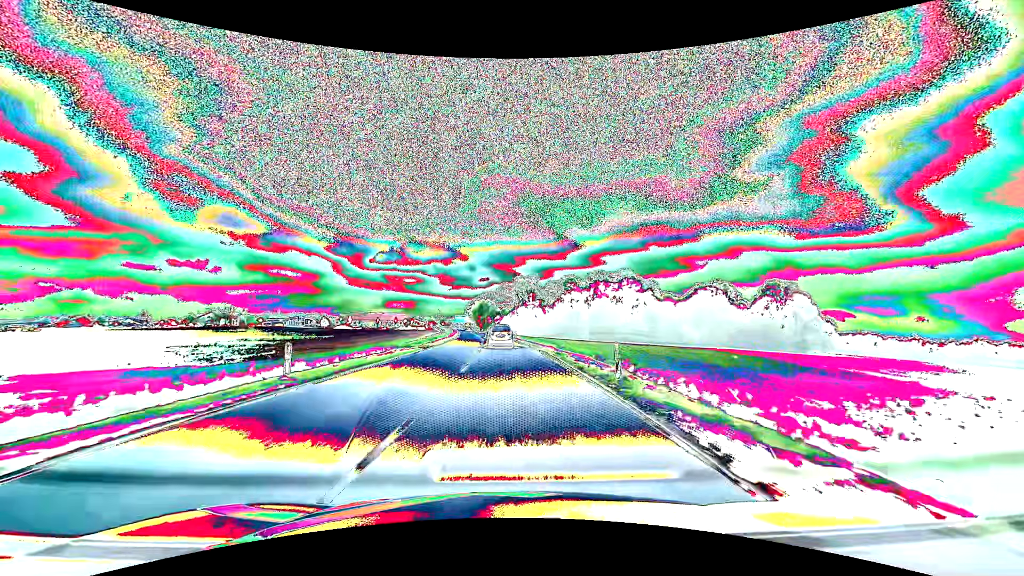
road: primary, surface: asphalt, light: Day
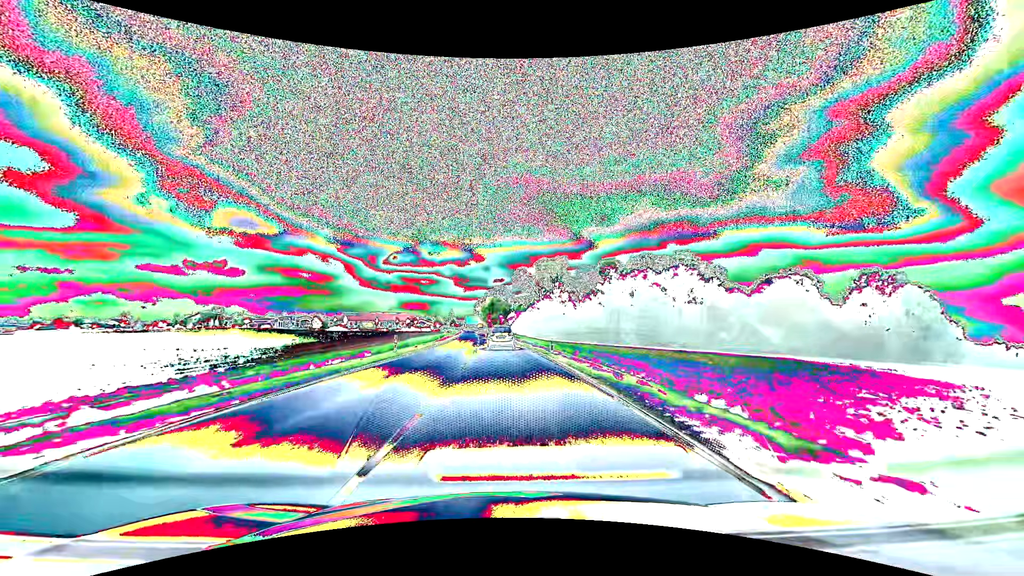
(-0.6, +35.7) m; -2°
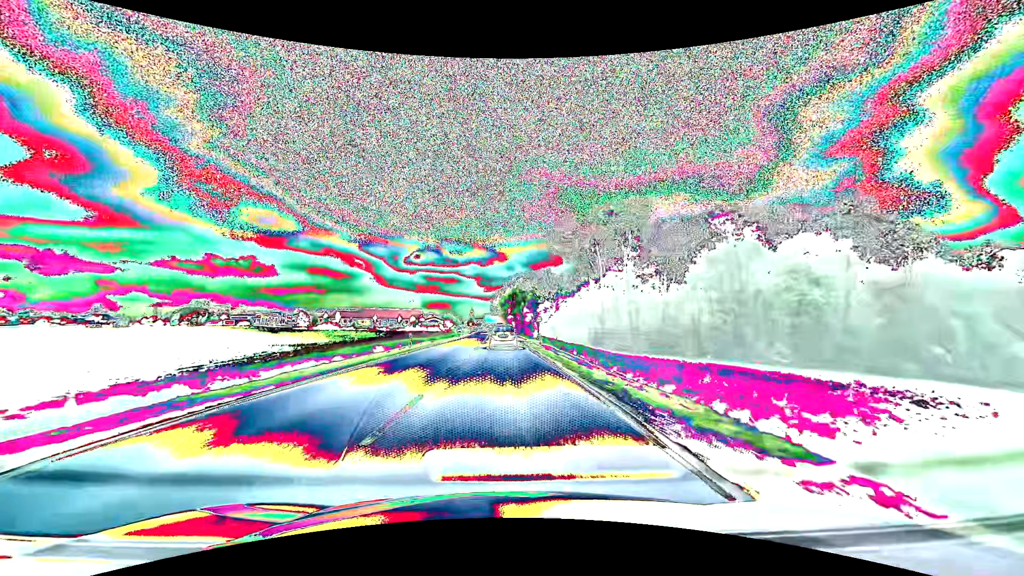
(-1.0, +46.0) m; -3°
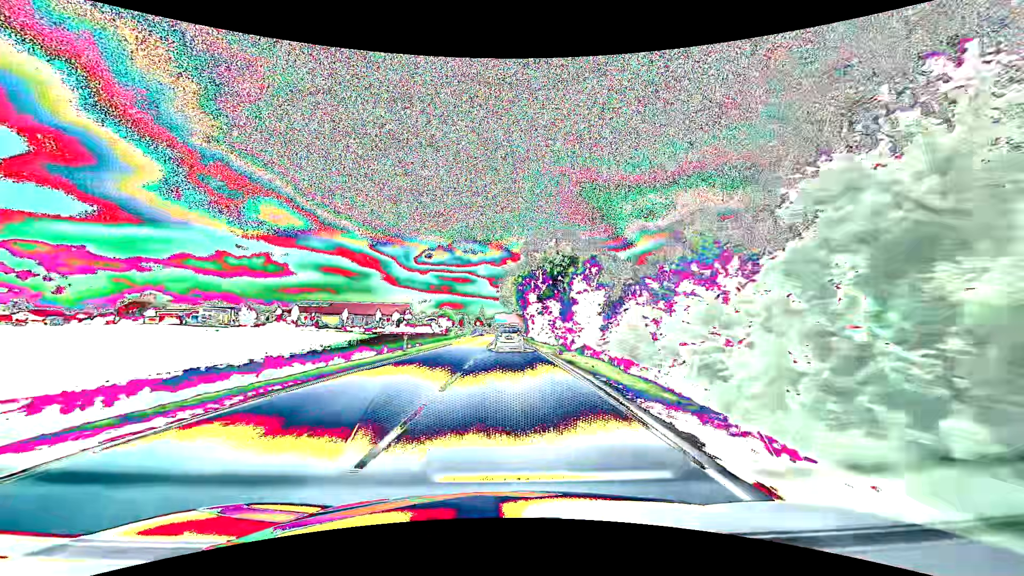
(-1.1, +55.5) m; -2°
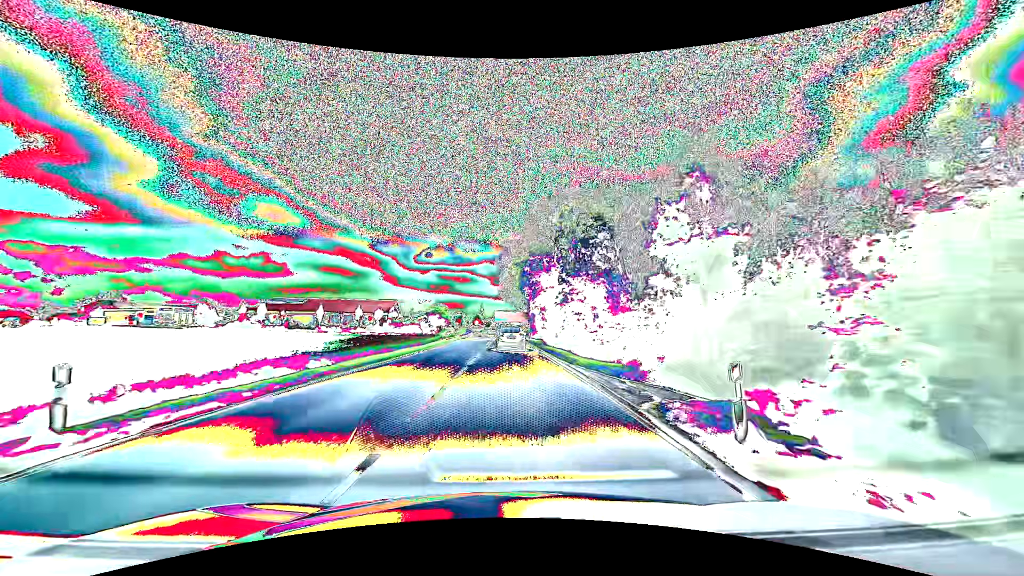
(0.0, +21.5) m; 0°
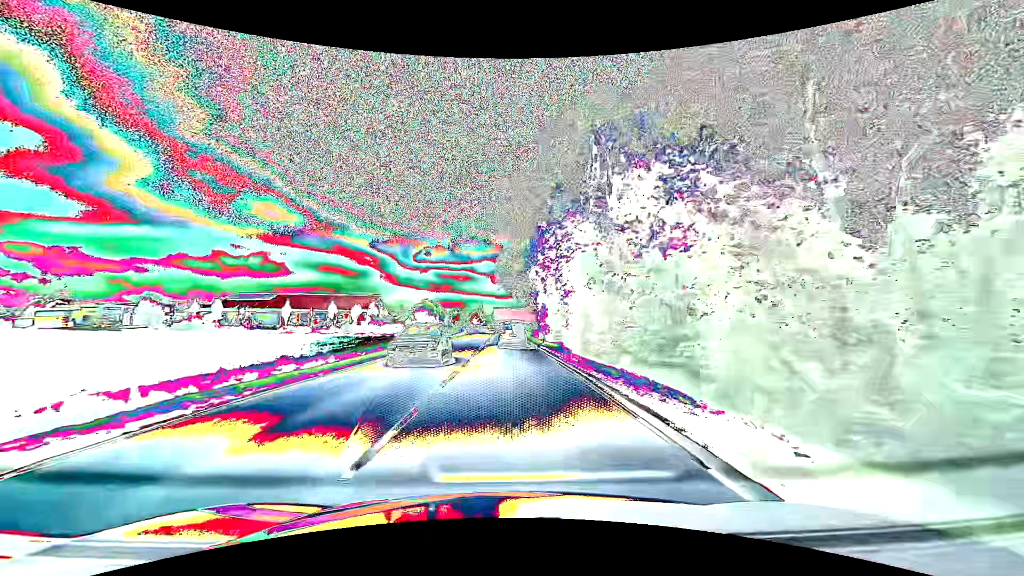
(0.0, +20.9) m; 0°
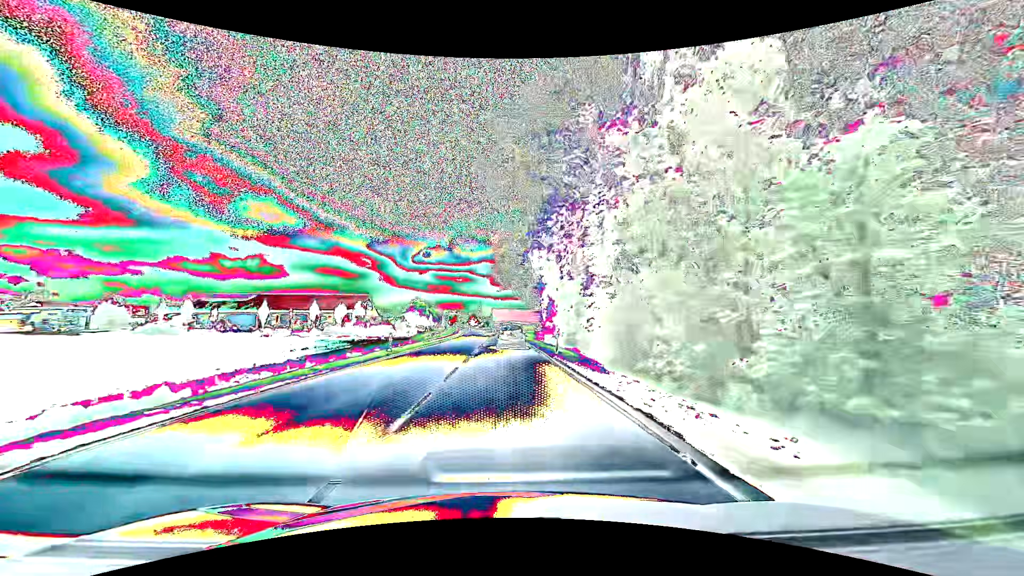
(0.0, +10.0) m; 0°
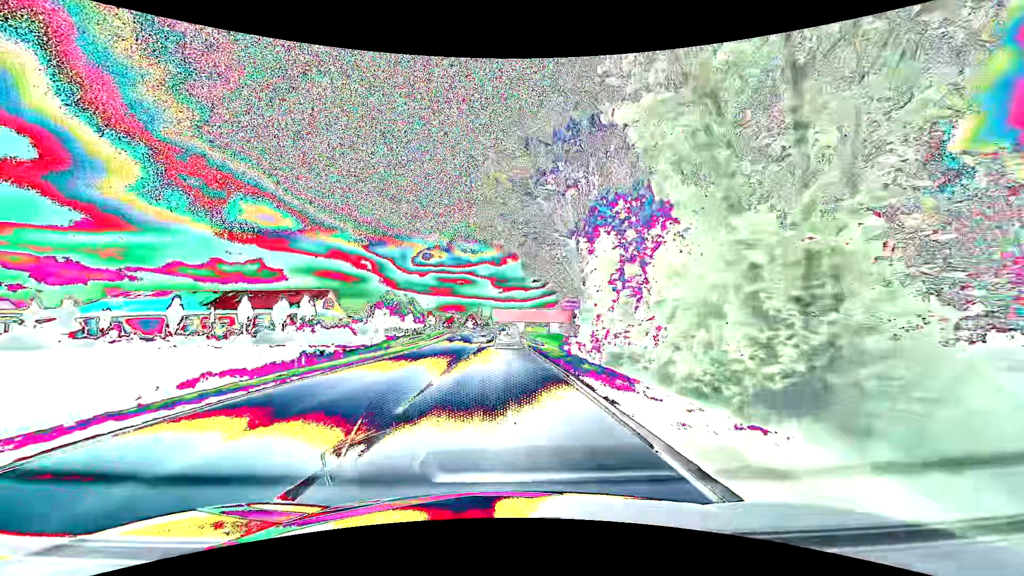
(+0.1, +28.4) m; 0°
(0, +10) (0, +20) (0, +30) (0, +40) (-1, +50) (-1, +60) (-1, +70) (-1, +80) (-1, +90) (-2, +100) m
